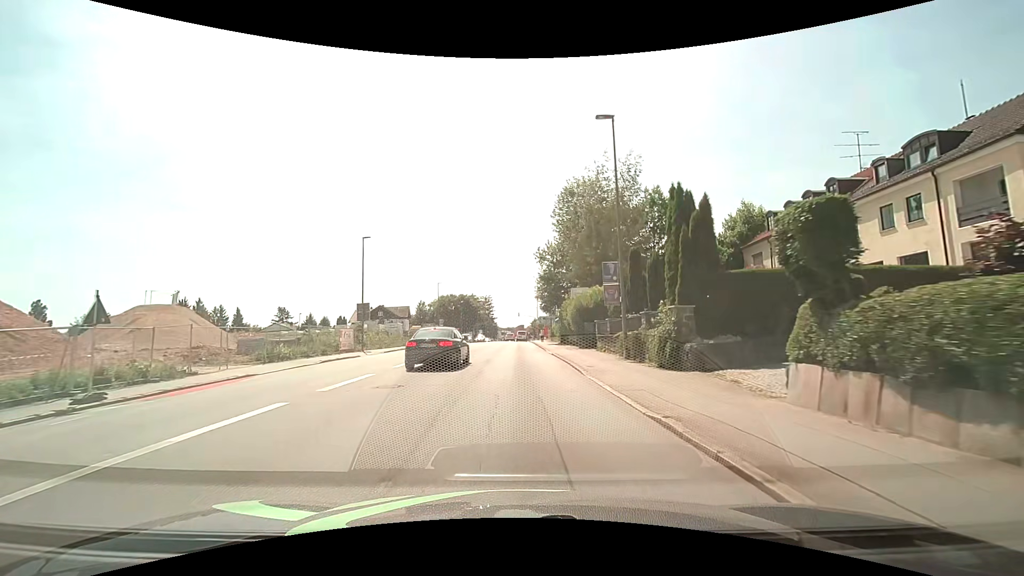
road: tertiary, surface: asphalt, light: Day
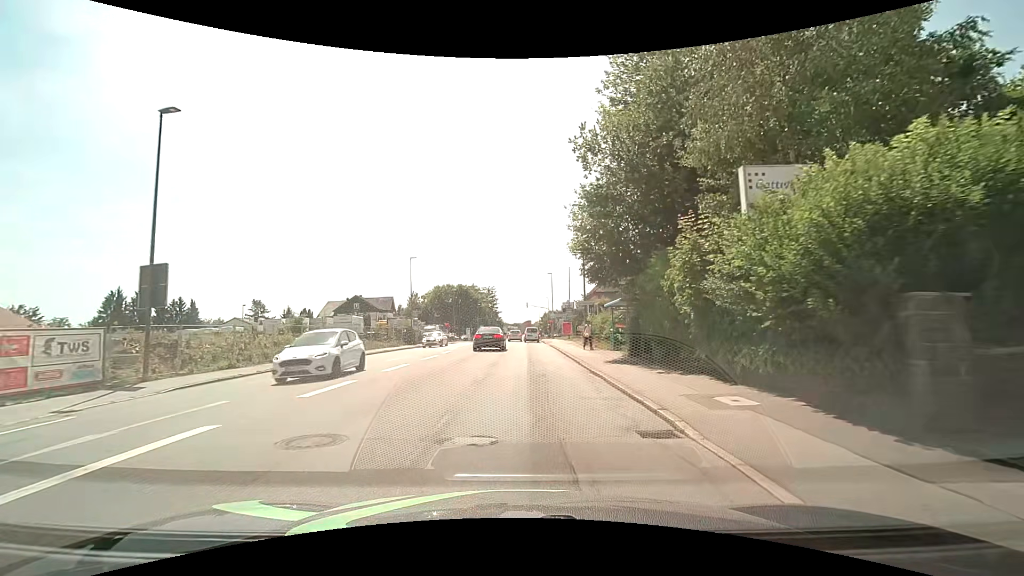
(-0.2, +26.5) m; -1°
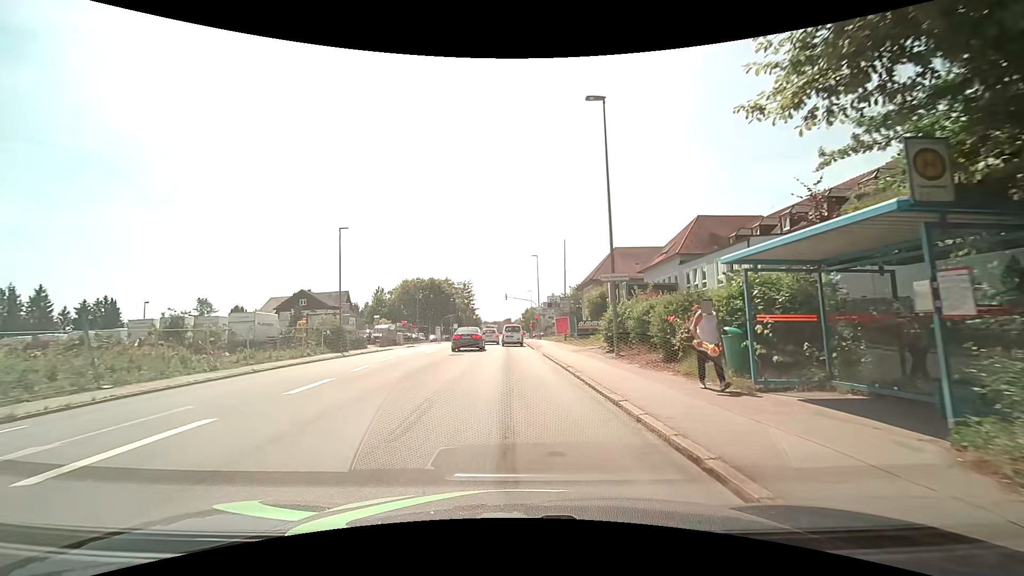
(+0.4, +16.8) m; +2°
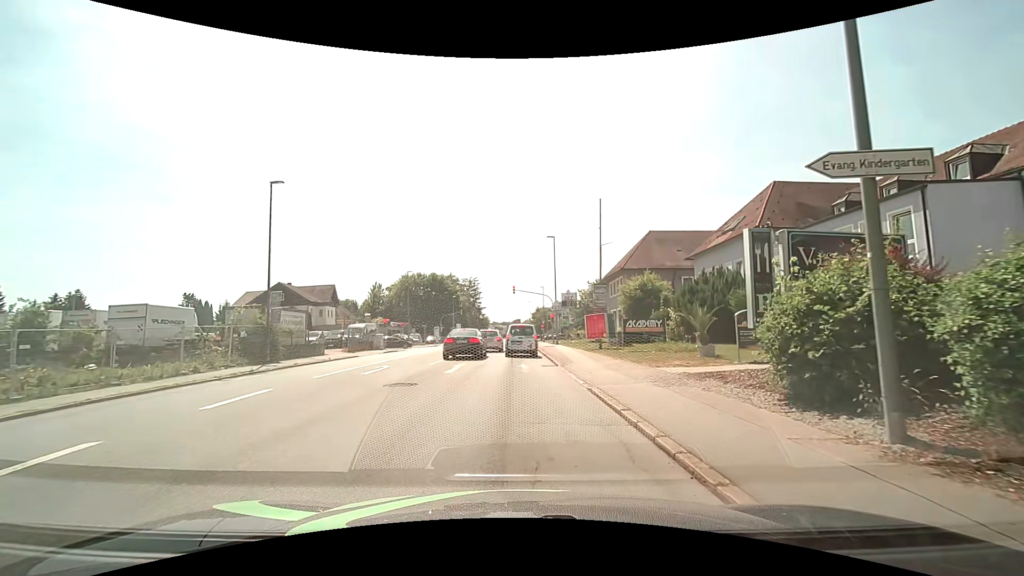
(0.0, +13.2) m; -1°
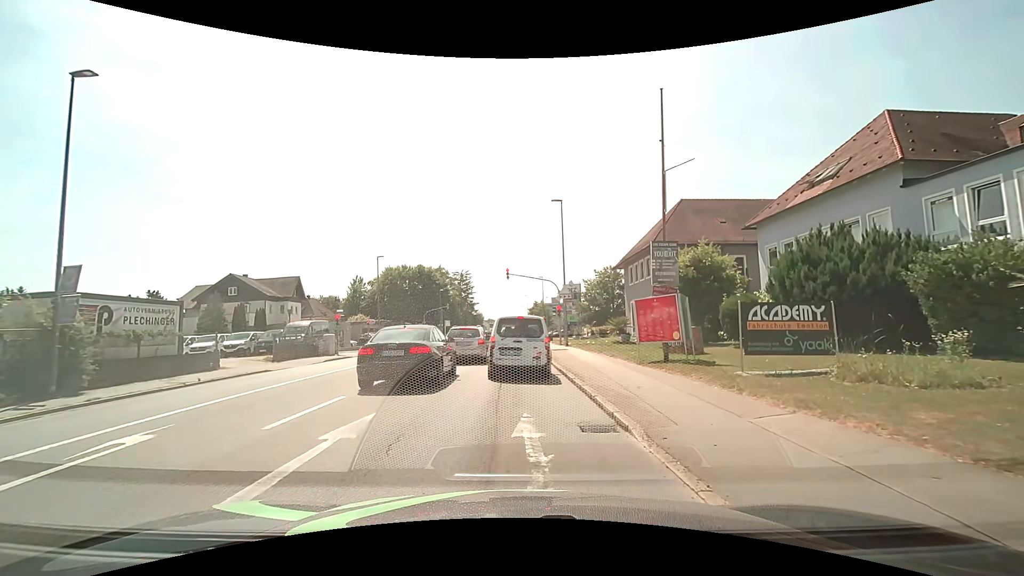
(0.0, +12.4) m; 0°
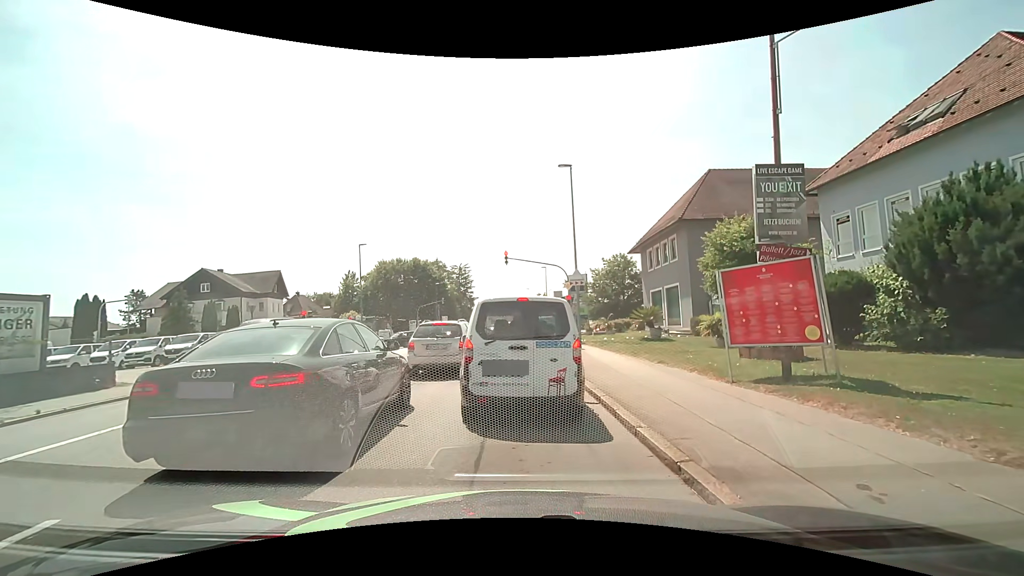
(+0.1, +6.2) m; +1°
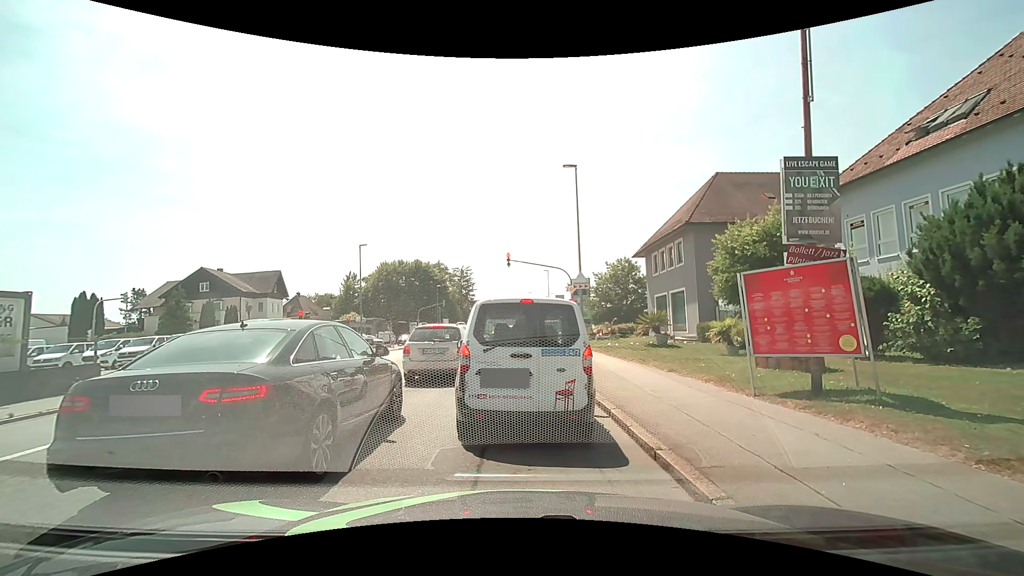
(0.0, +0.8) m; 0°
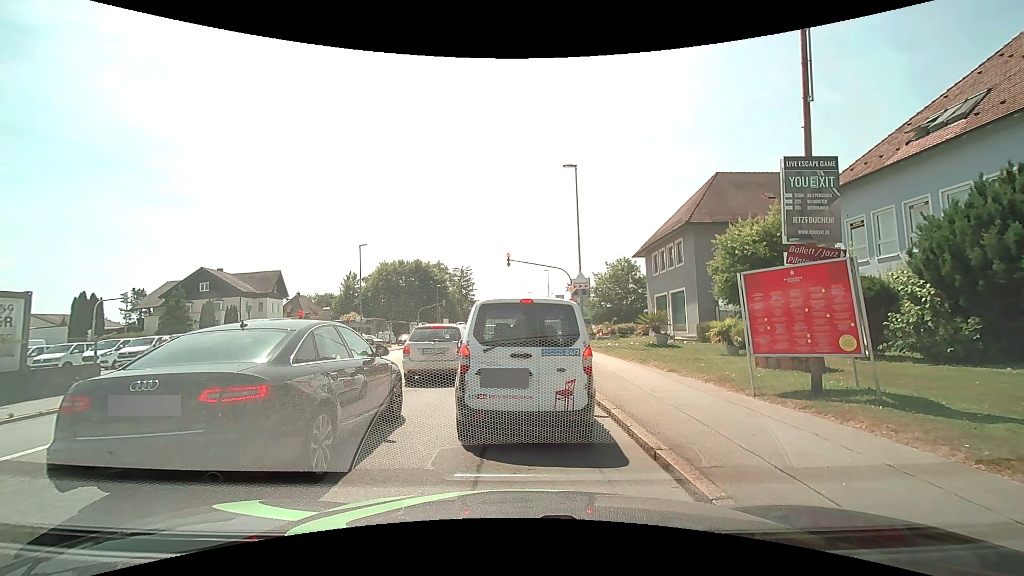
(0.0, 0.0) m; 0°
(0, +10) (-1, +20) (-1, +30) (-1, +40) (-1, +50) (-2, +60) (-2, +70) (-2, +80) (-3, +90) (-3, +100) m
